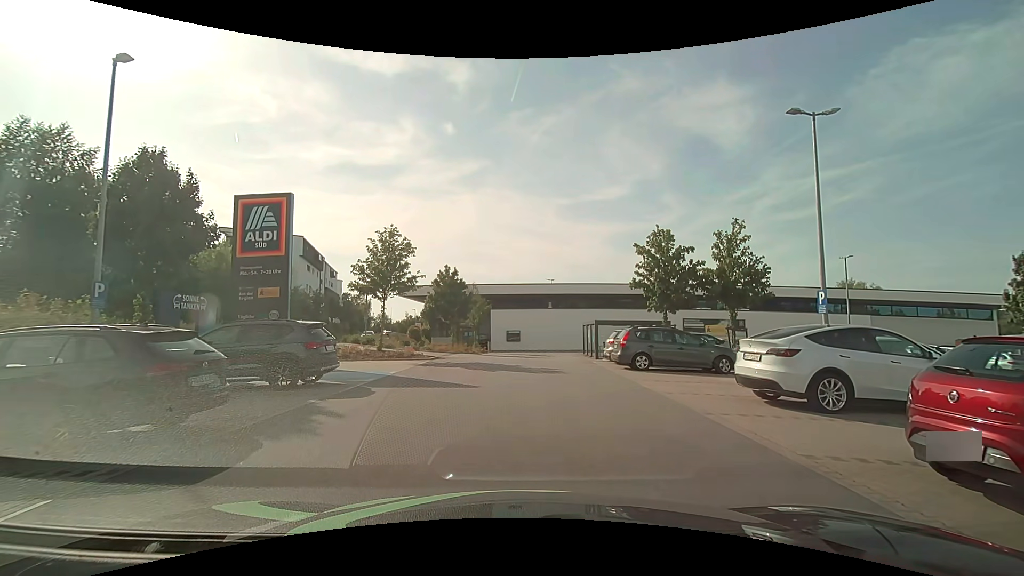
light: Day
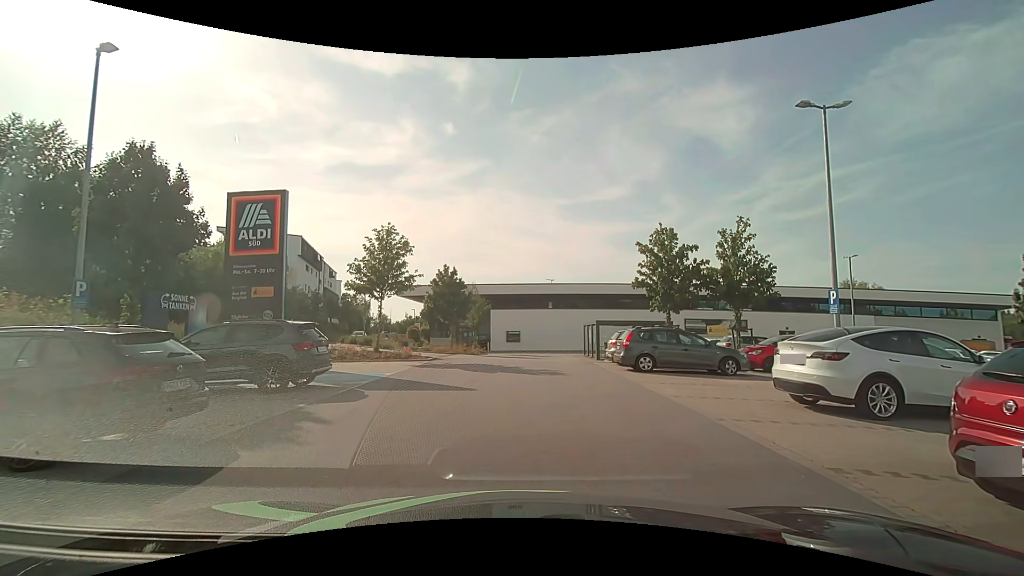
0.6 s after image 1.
(0.0, +0.5) m; 0°
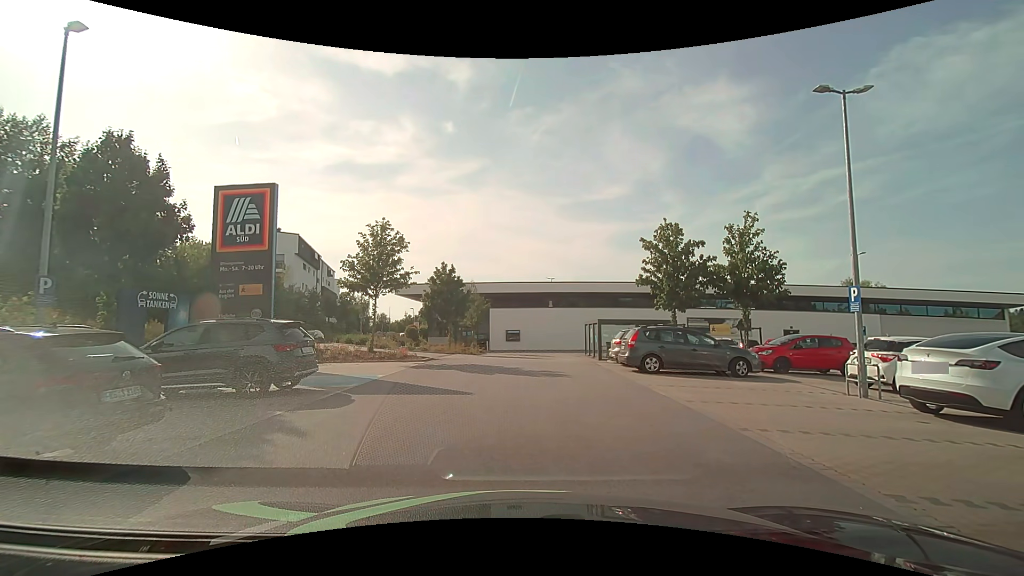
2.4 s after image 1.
(0.0, +0.8) m; 0°
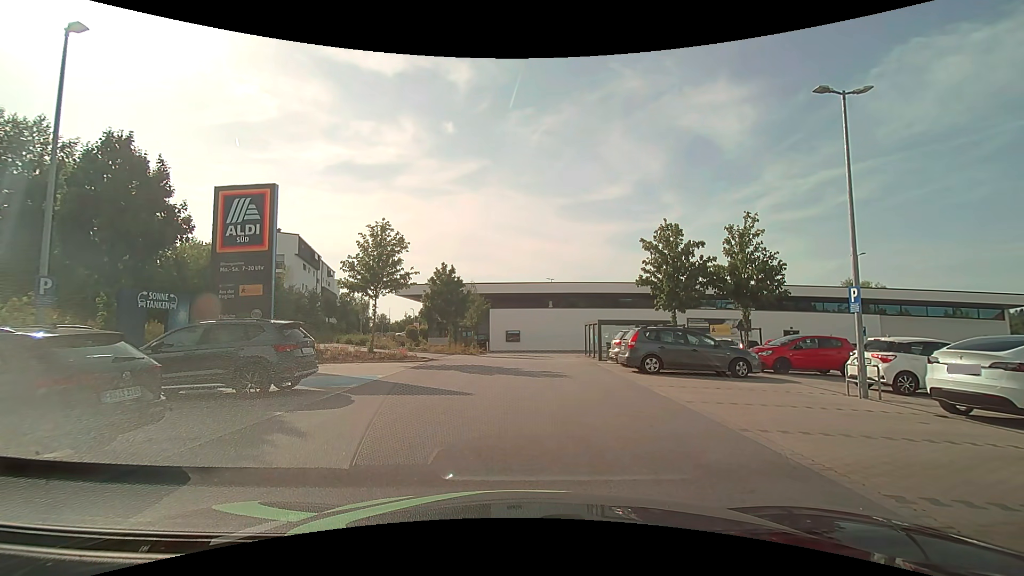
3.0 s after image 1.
(0.0, 0.0) m; 0°
